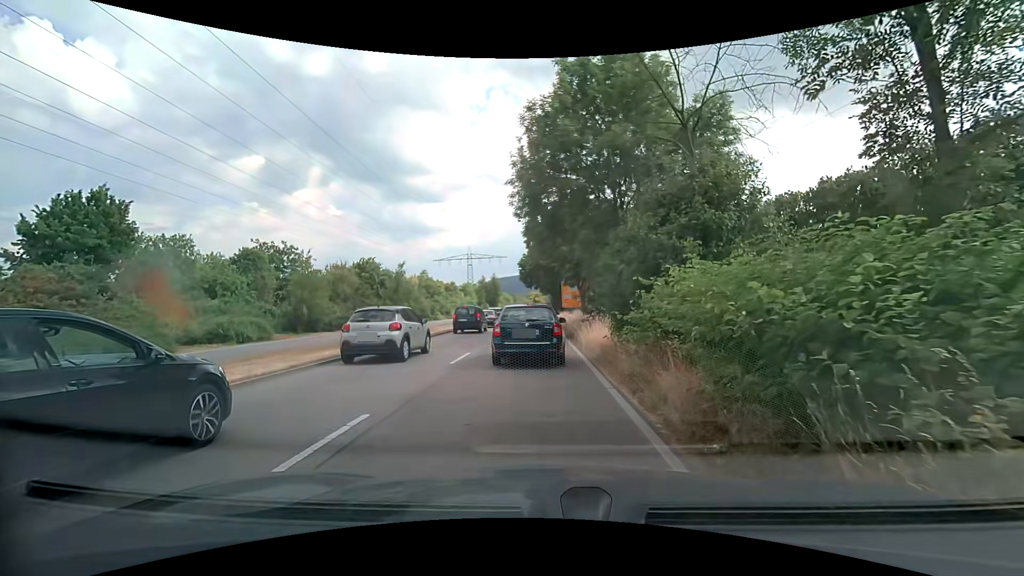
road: primary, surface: asphalt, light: Day
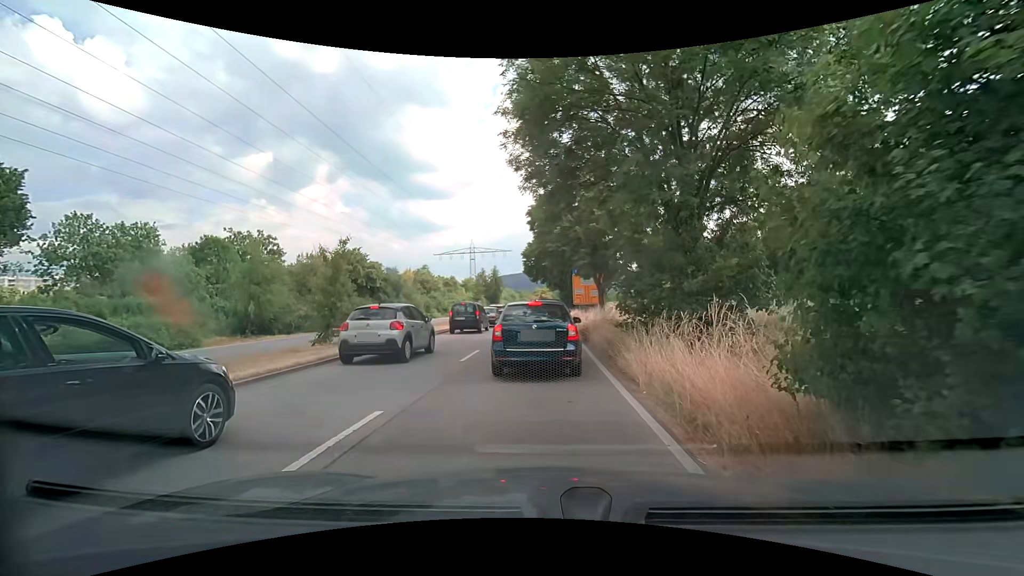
(+0.1, +9.0) m; +1°
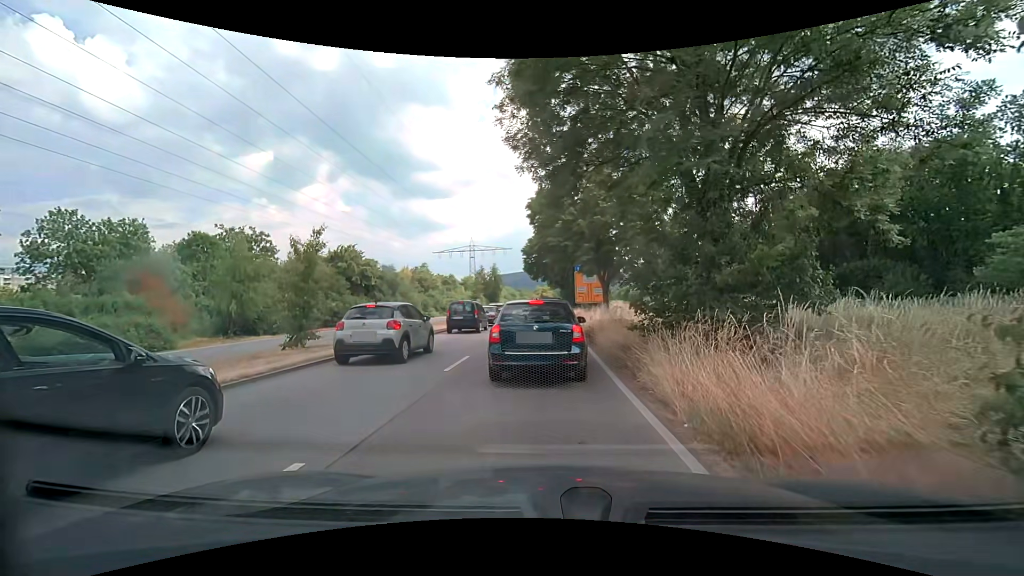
(0.0, +2.2) m; 0°
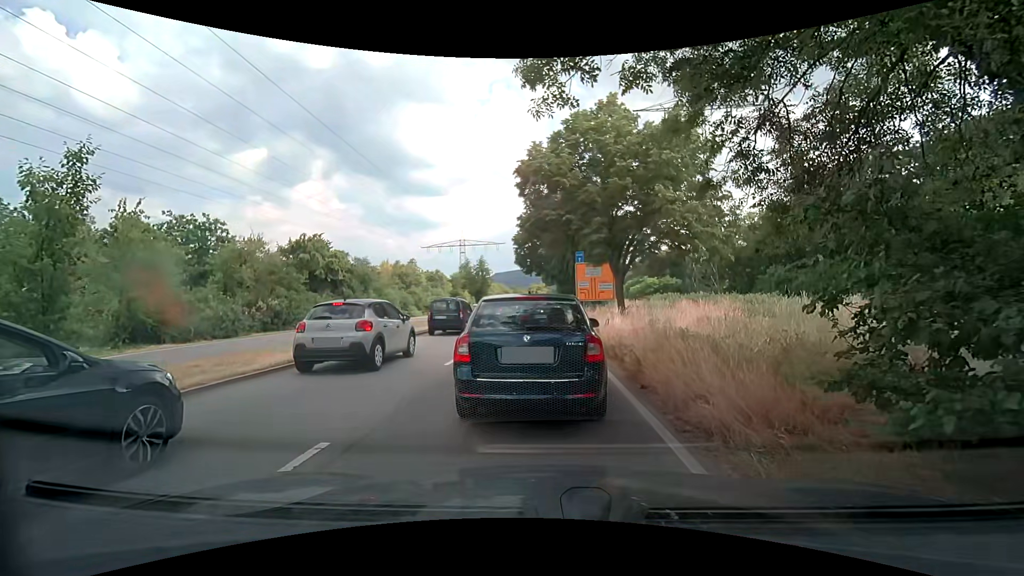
(-0.1, +8.3) m; -1°
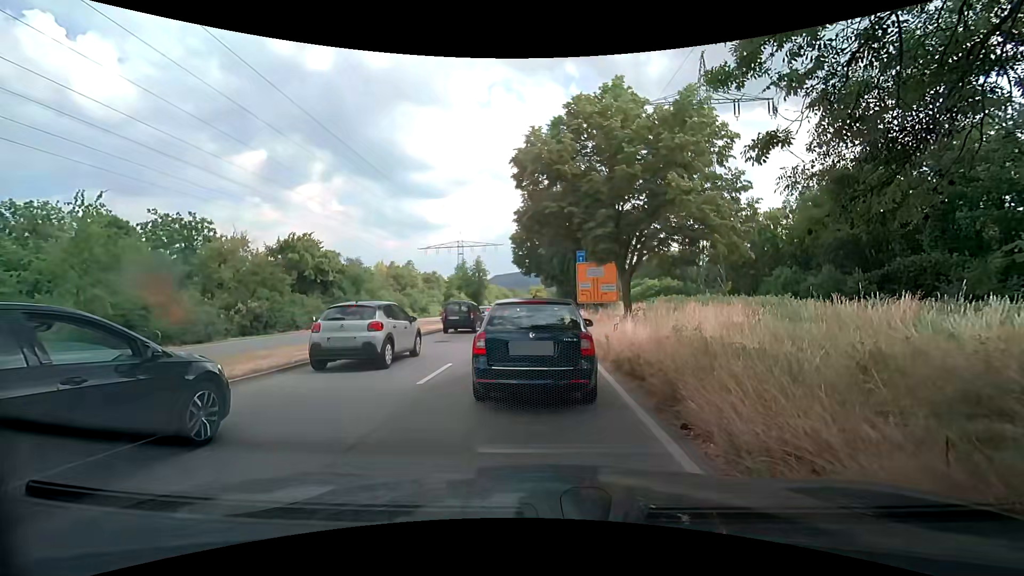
(+0.1, +2.3) m; +2°
